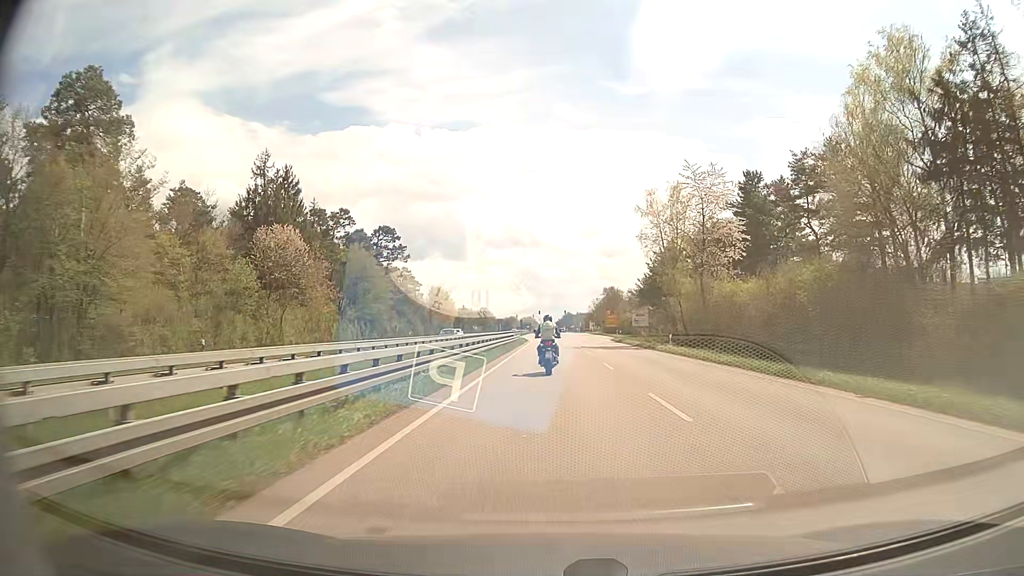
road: primary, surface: asphalt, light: Day
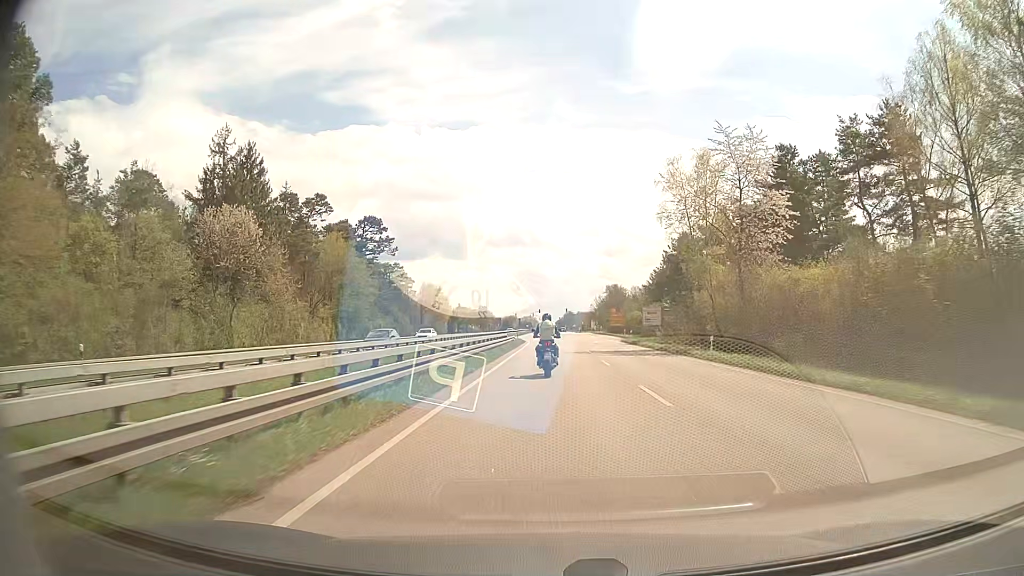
(0.0, +10.1) m; 0°
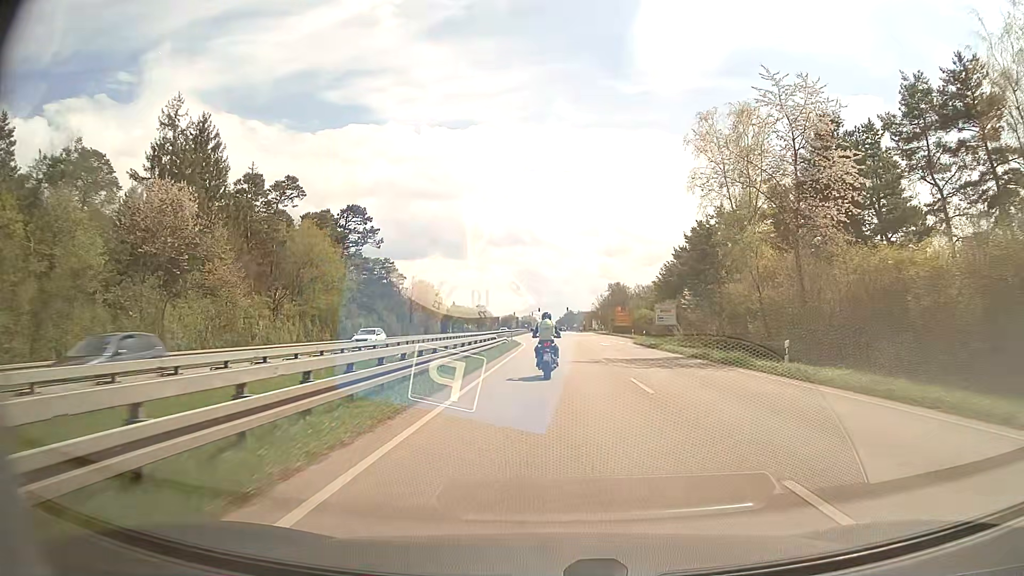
(0.0, +9.7) m; 0°
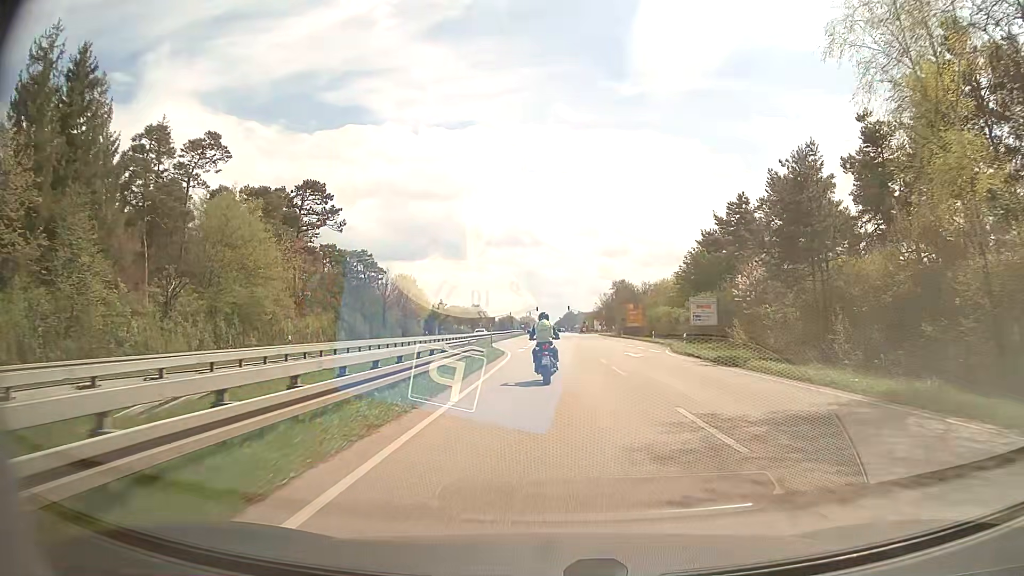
(+0.1, +18.5) m; 0°
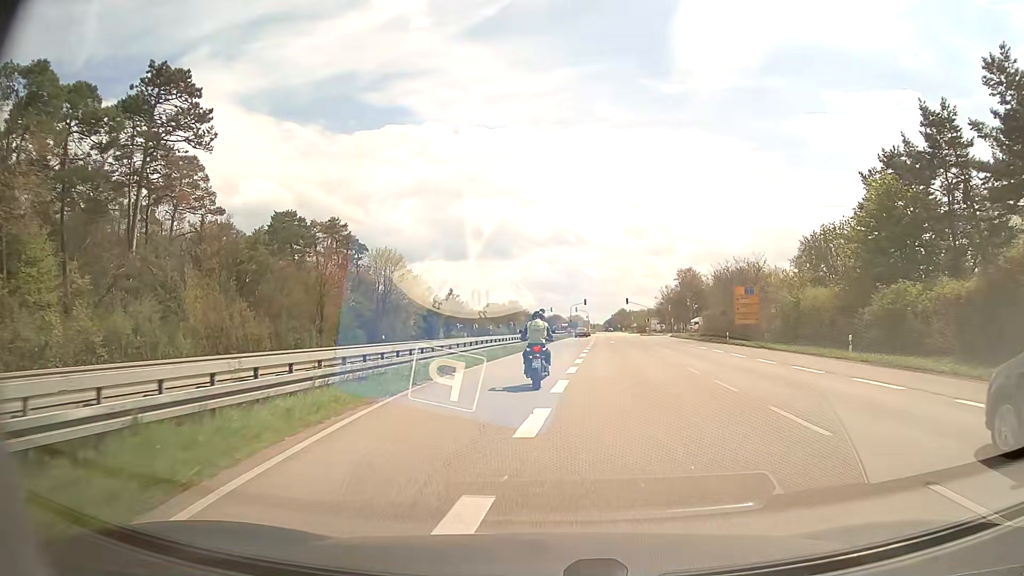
(-0.4, +41.7) m; -4°
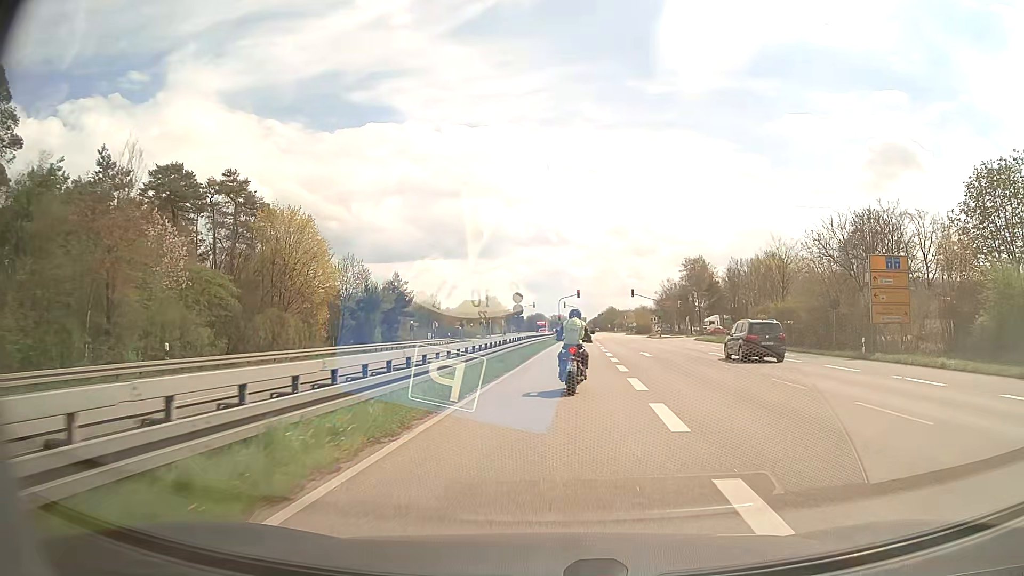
(+0.1, +29.1) m; +1°
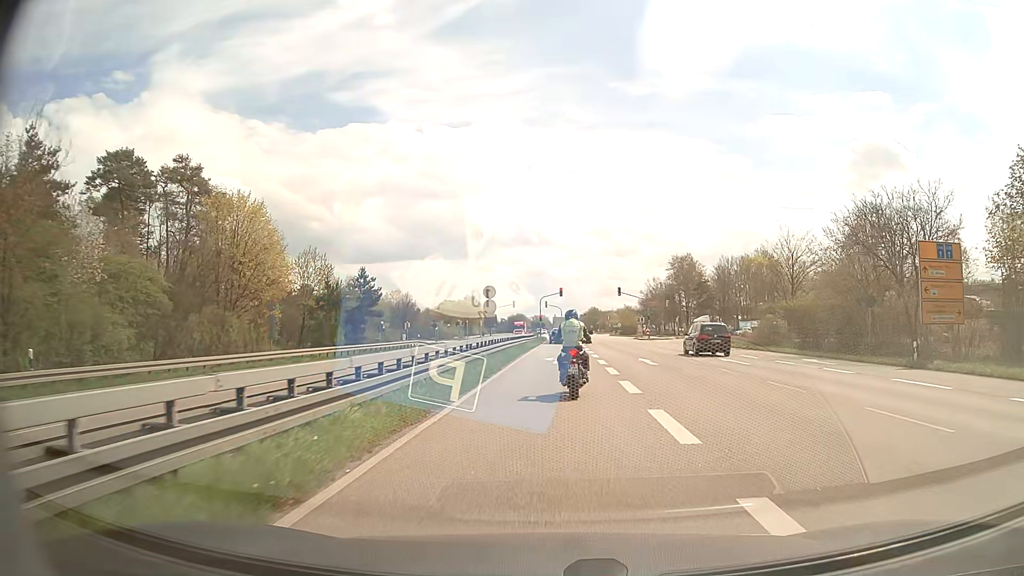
(+0.1, +6.7) m; +2°
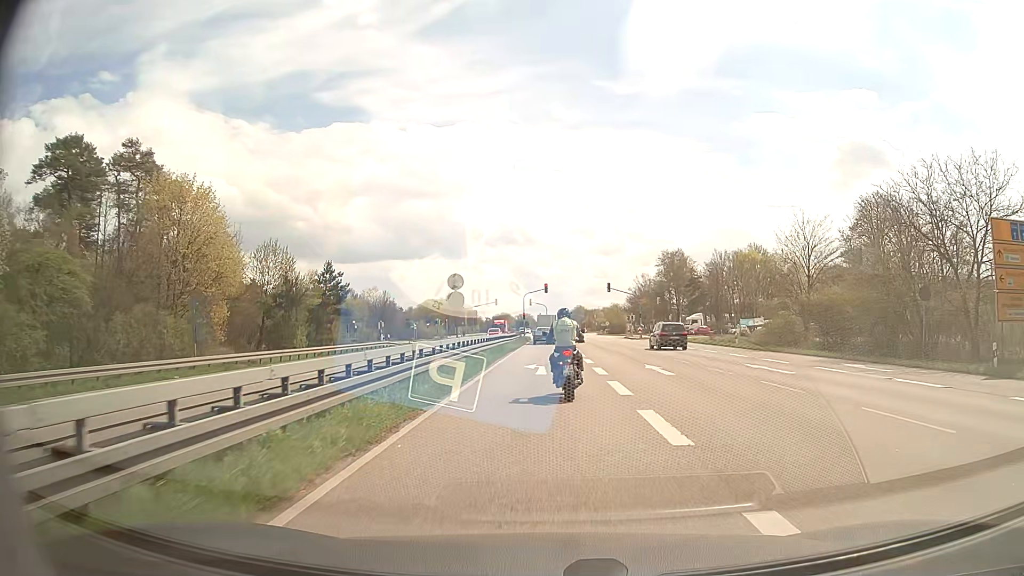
(+0.1, +6.4) m; +1°
